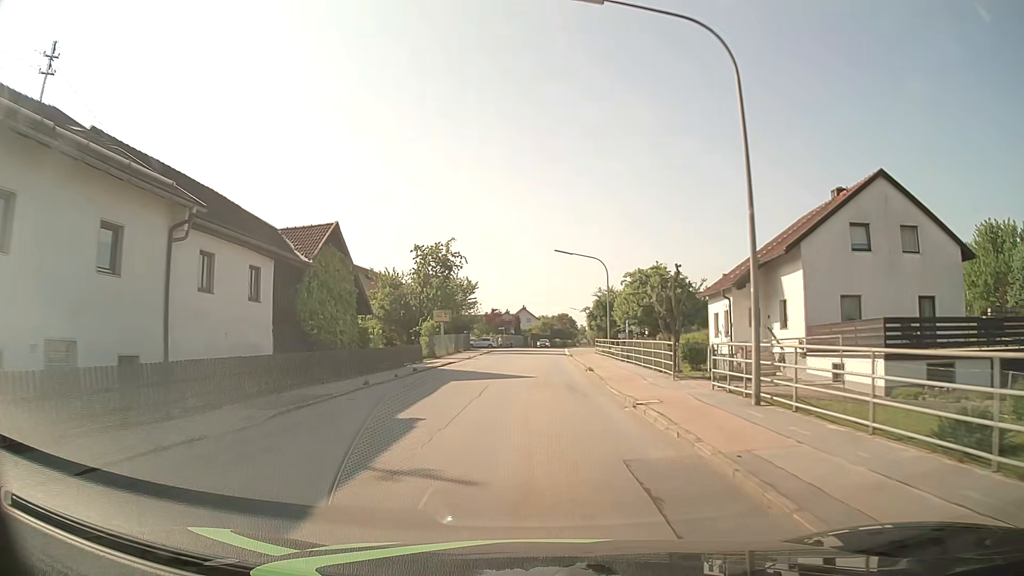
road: tertiary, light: Day
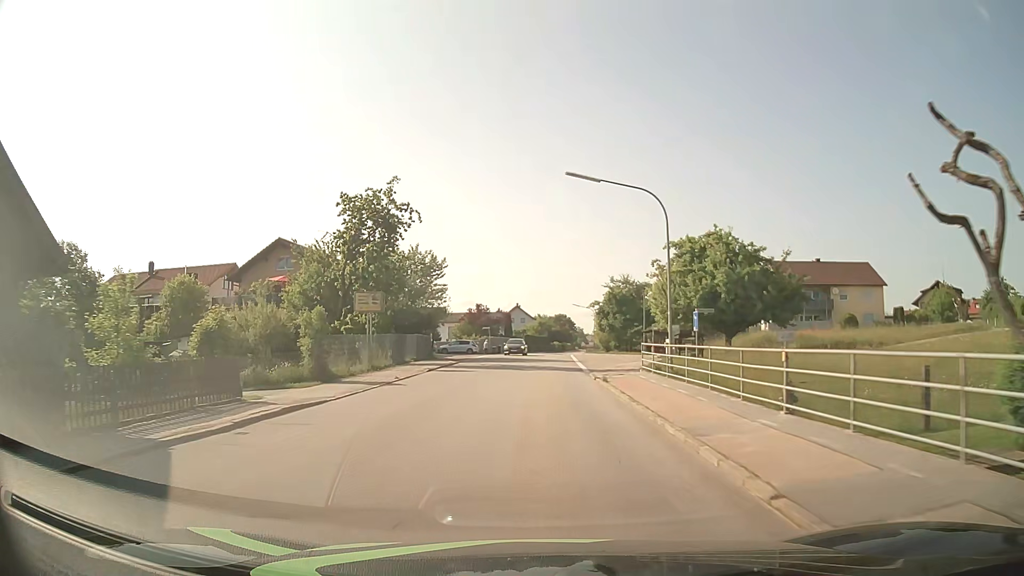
(+0.1, +22.8) m; 0°
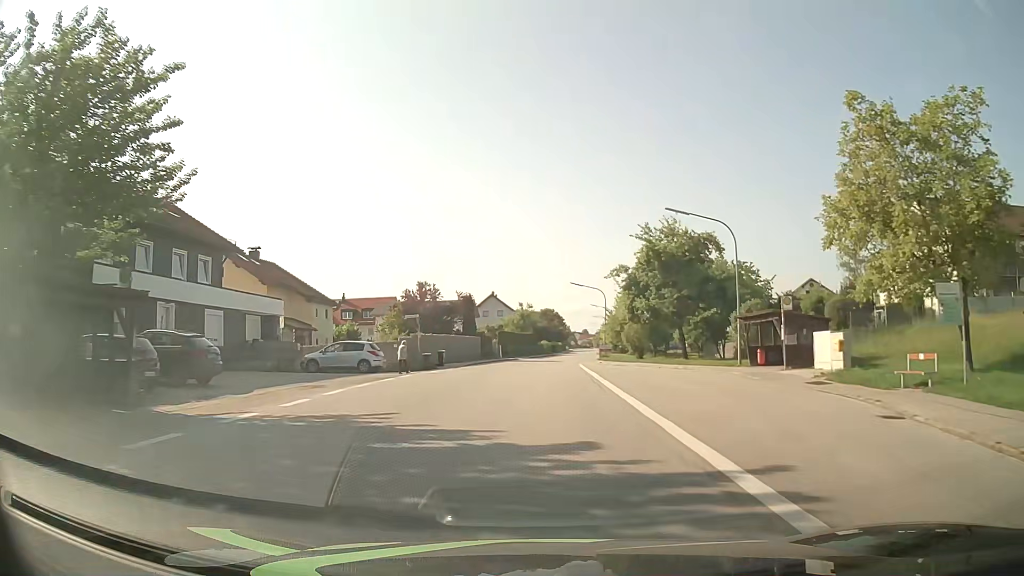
(+0.6, +38.0) m; +1°
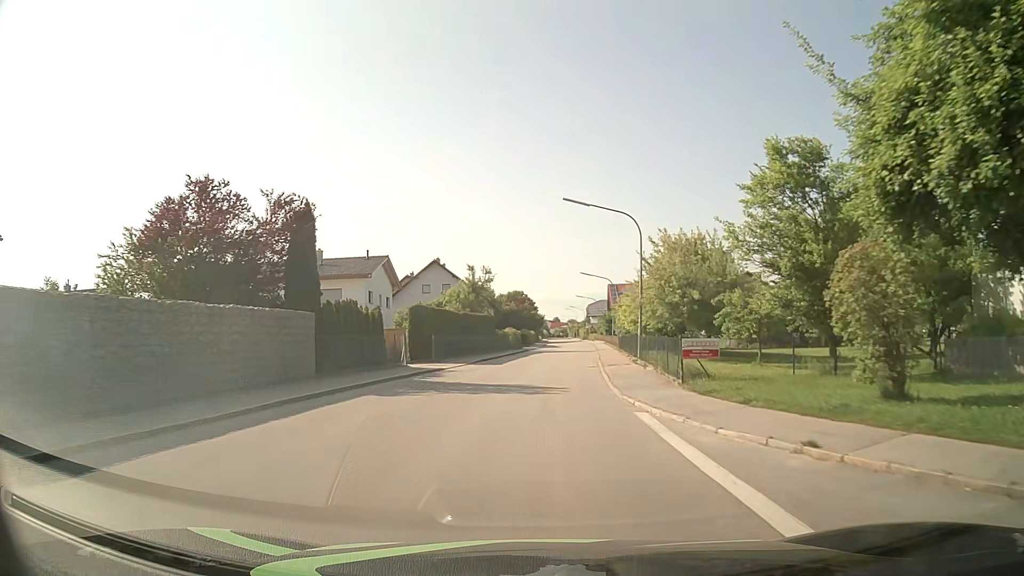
(+1.0, +38.3) m; +3°
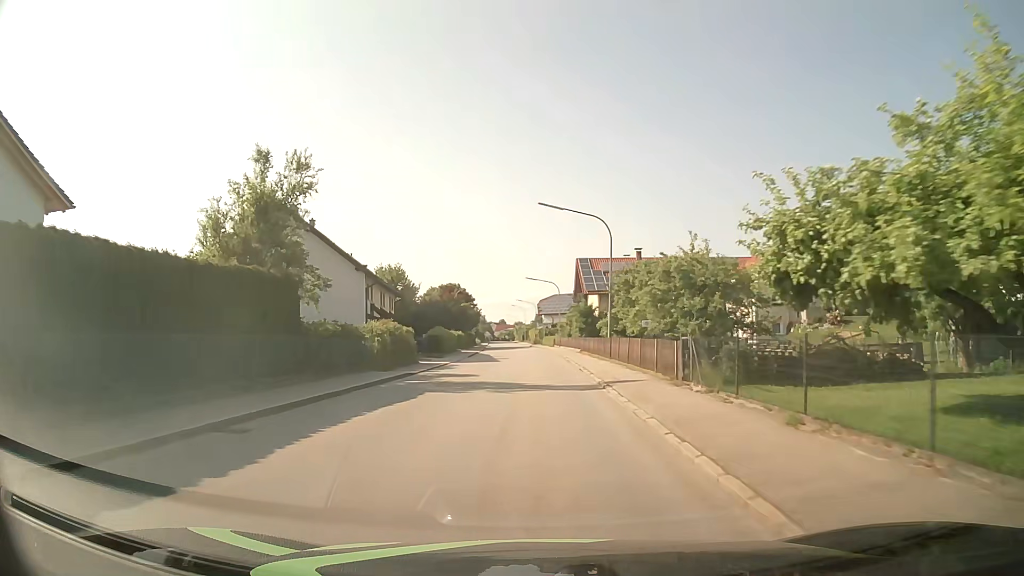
(+1.8, +38.6) m; +4°
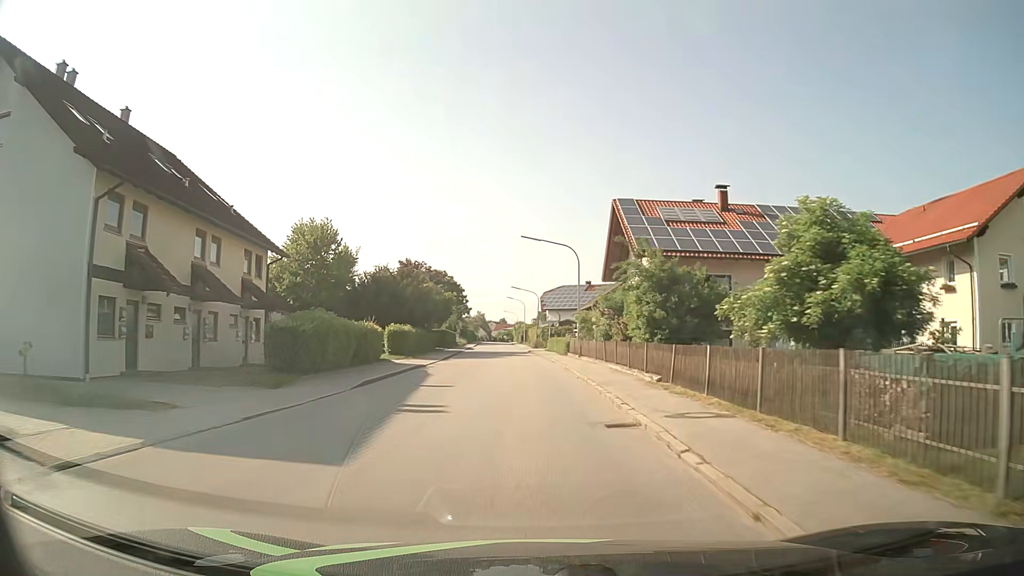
(+0.1, +30.6) m; 0°
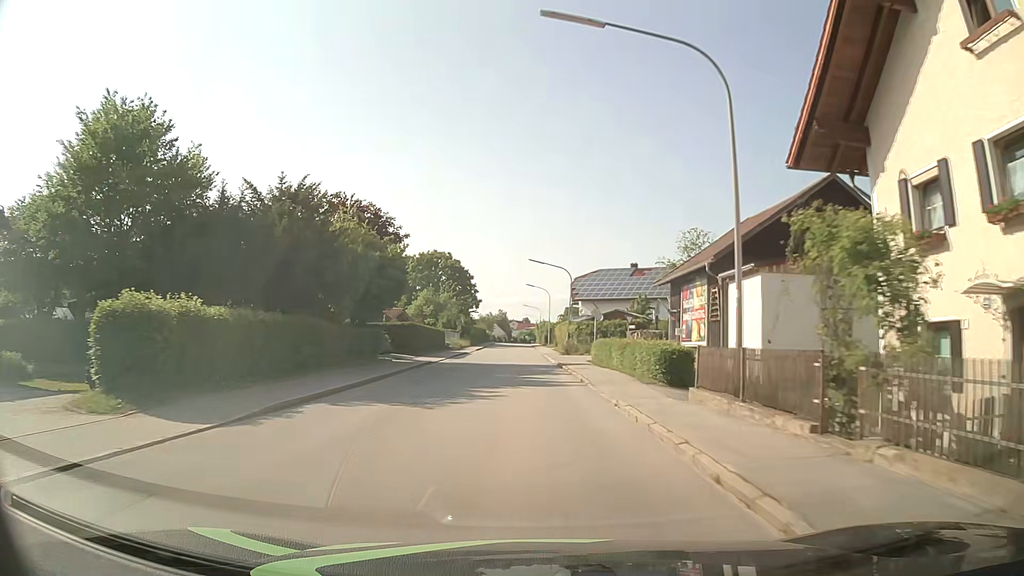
(-0.5, +30.5) m; -2°
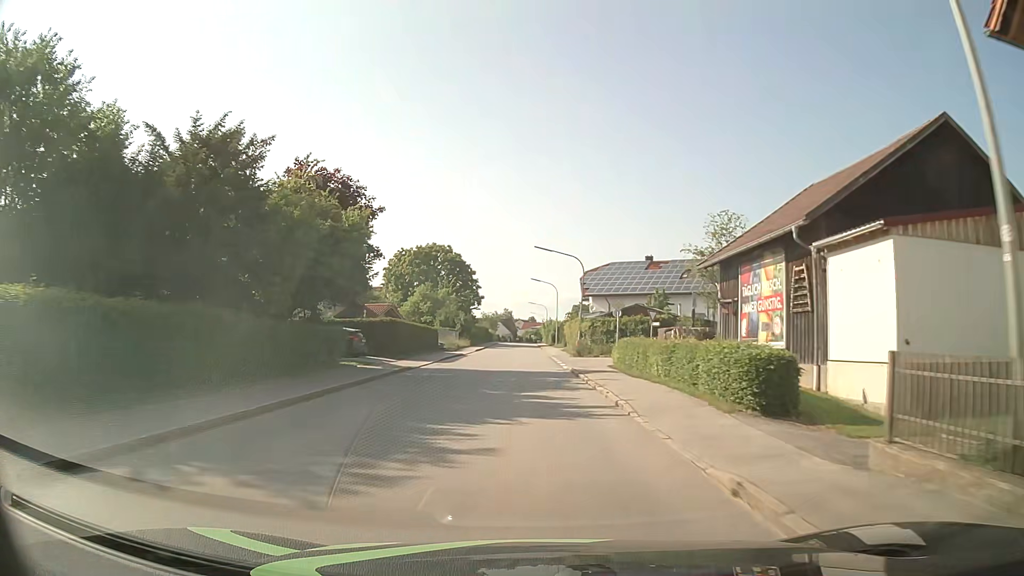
(-0.1, +7.6) m; -1°
(0, +10) (0, +20) (0, +30) (0, +40) (0, +50) (0, +60) (-1, +70) (-1, +80) (-1, +90) (-1, +100) m
